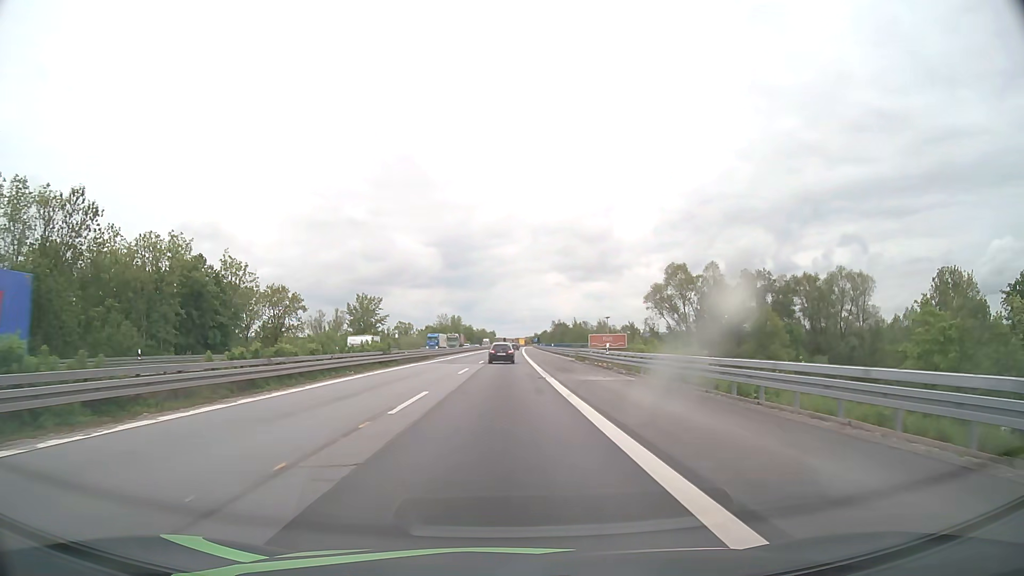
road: motorway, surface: asphalt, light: Day
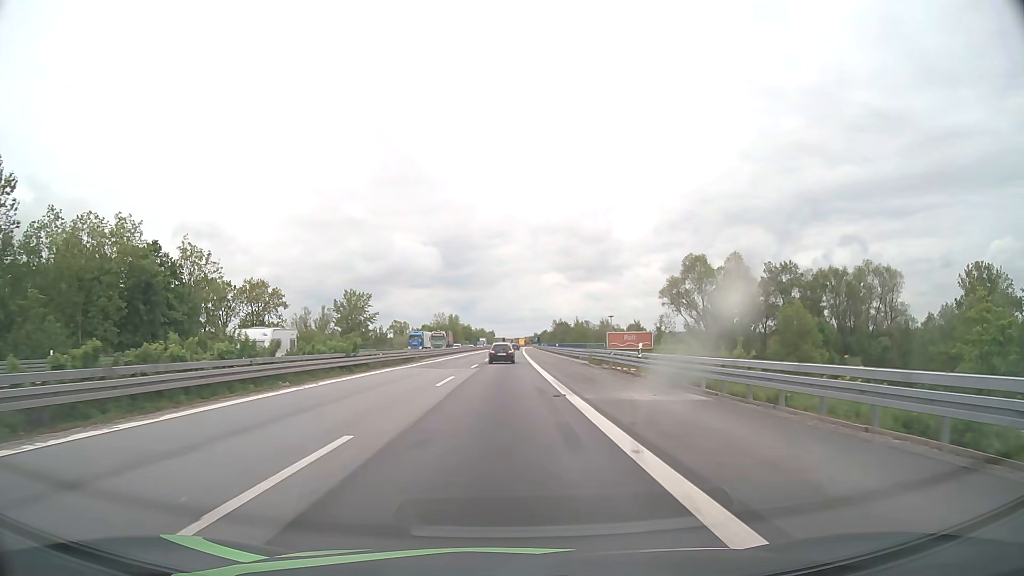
(0.0, +9.4) m; 0°
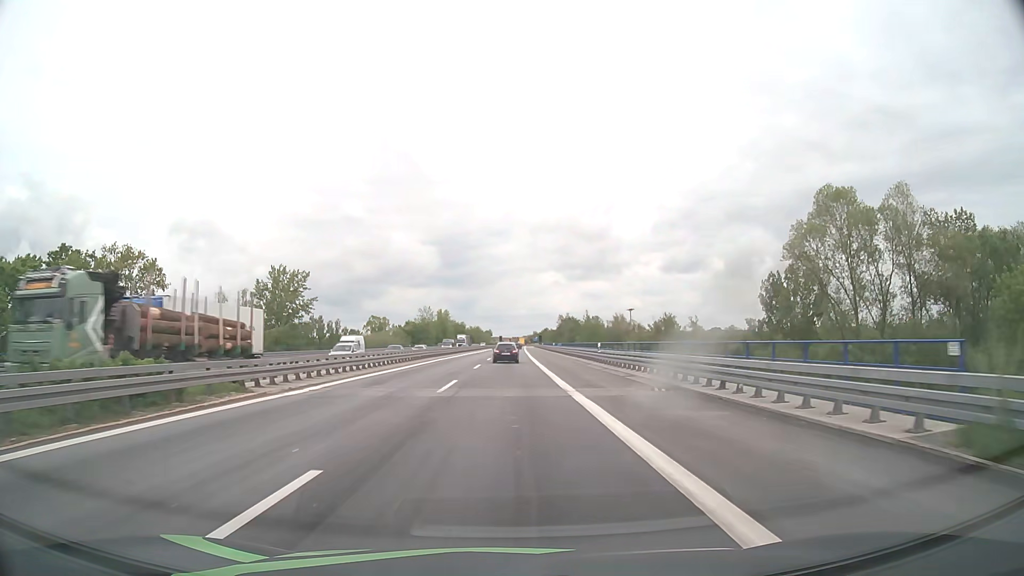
(0.0, +37.7) m; 0°
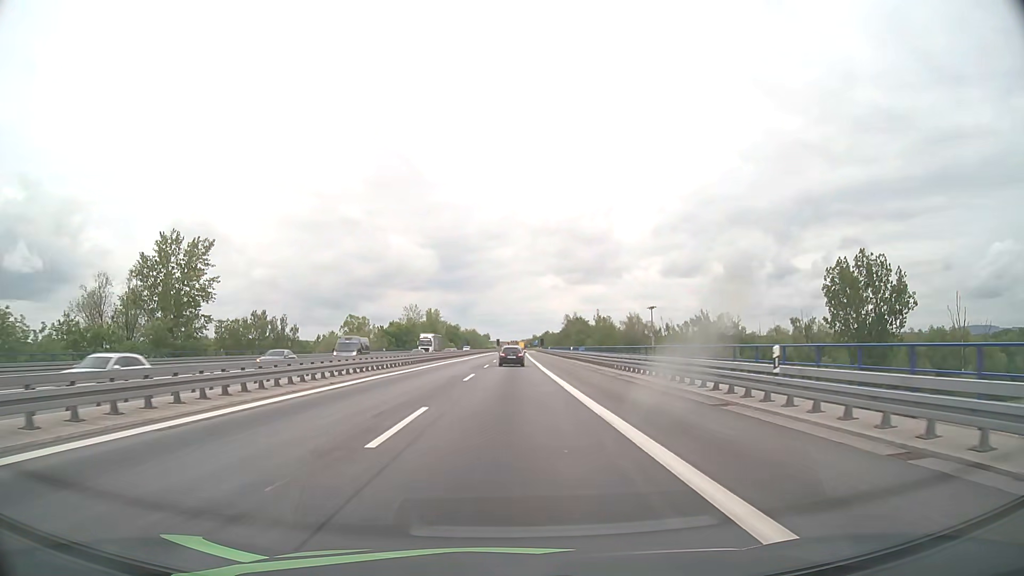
(+0.1, +28.3) m; 0°
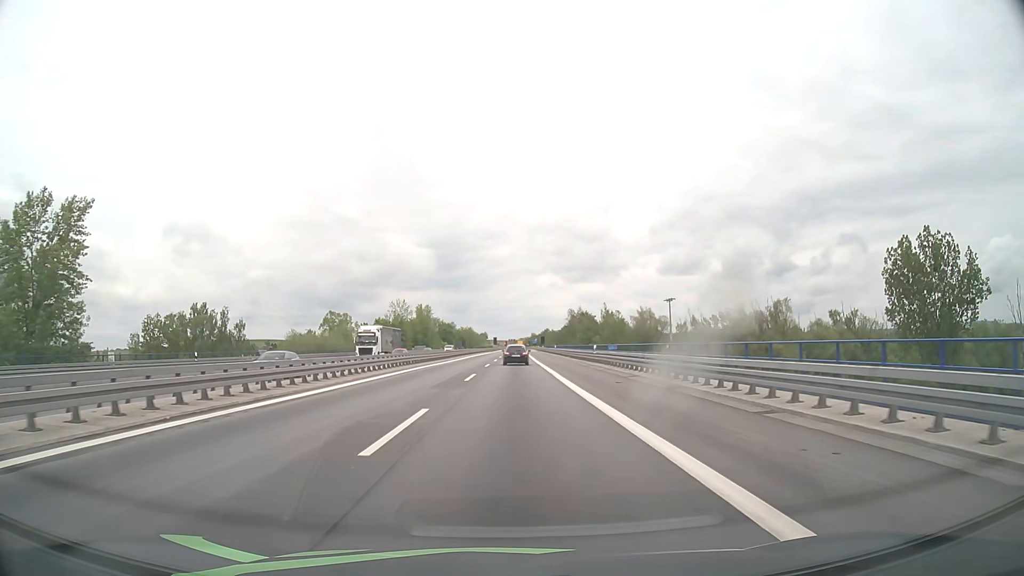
(+0.1, +18.8) m; 0°
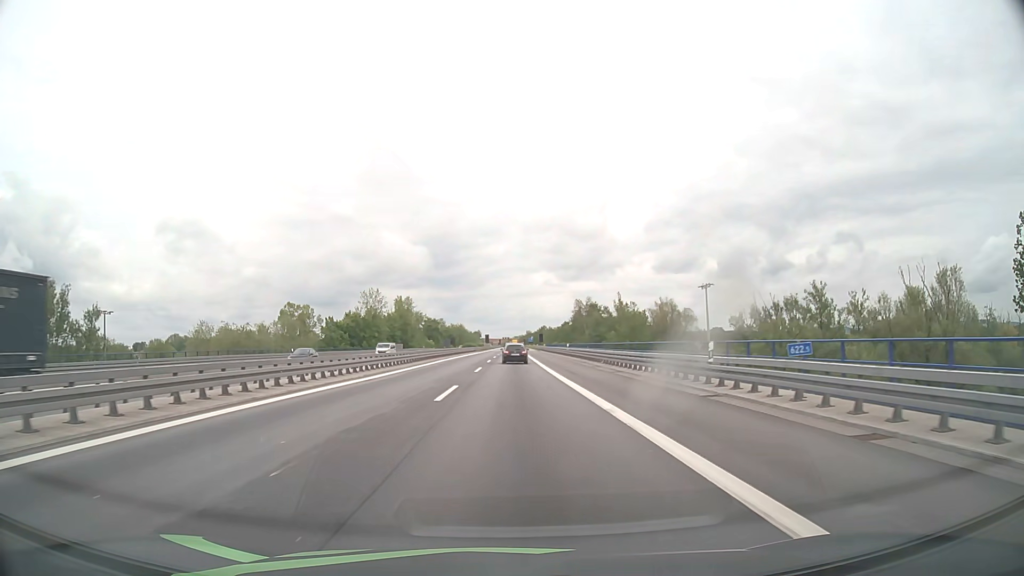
(+0.1, +28.3) m; +1°
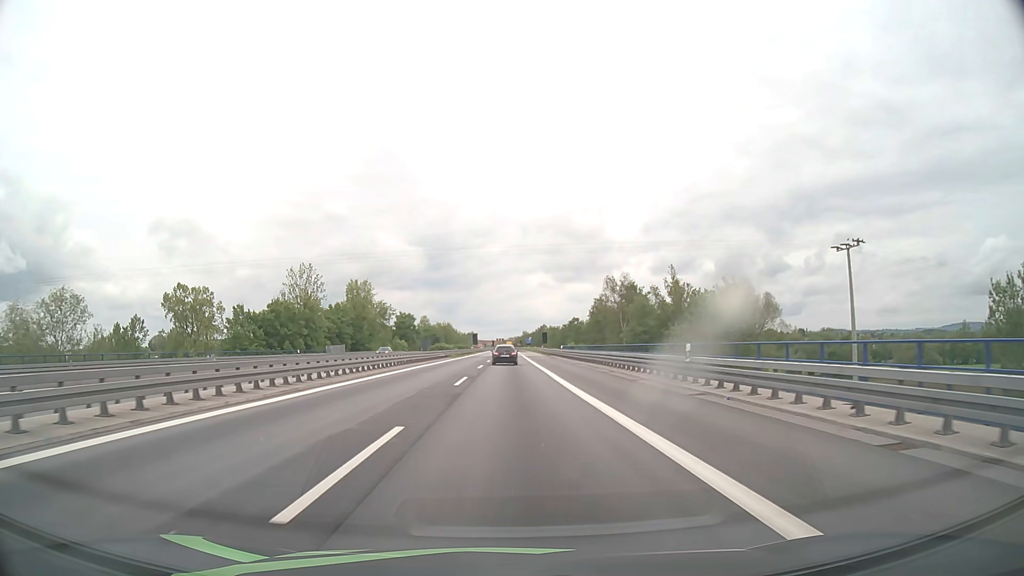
(+0.2, +47.2) m; 0°
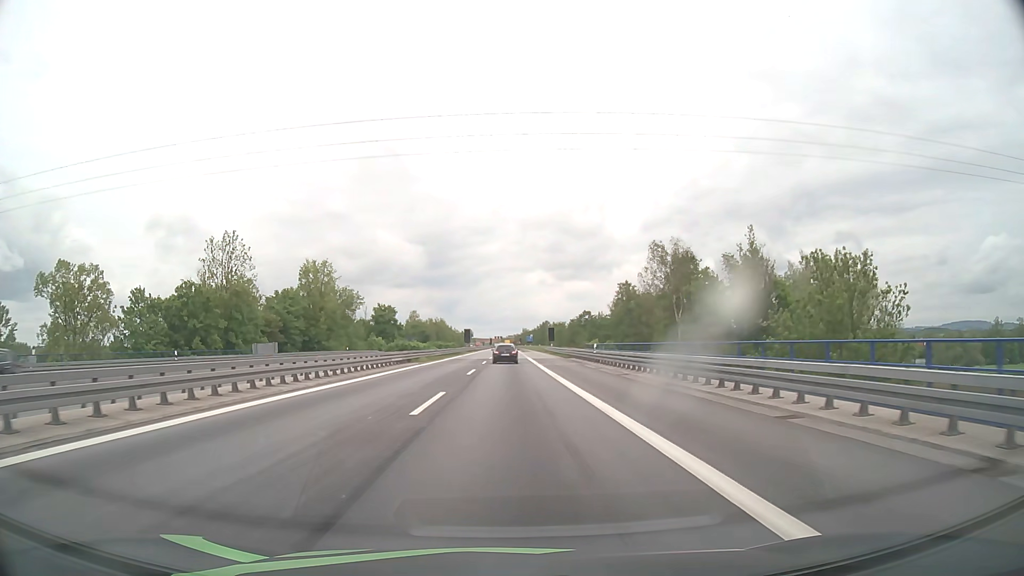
(0.0, +28.3) m; 0°
(0, +10) (0, +20) (0, +30) (0, +40) (0, +50) (0, +60) (0, +70) (0, +80) (0, +90) (0, +100) m
